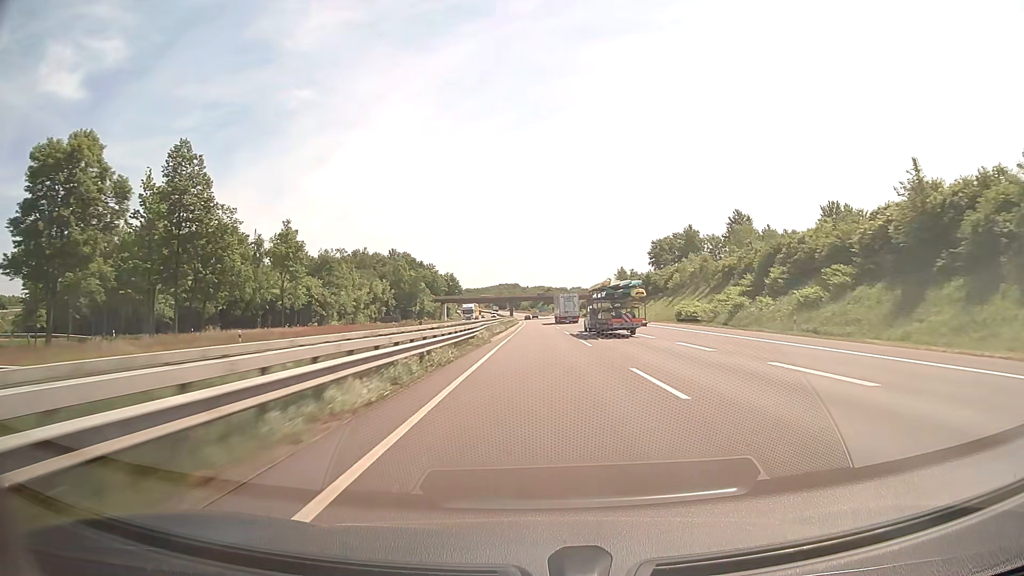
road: motorway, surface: asphalt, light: Day
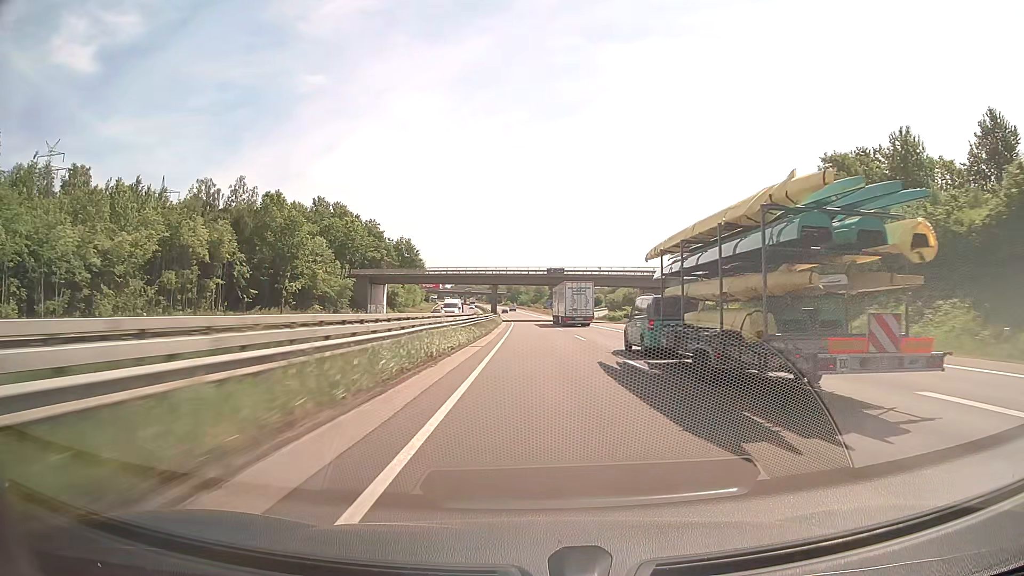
(-0.1, +103.3) m; 0°
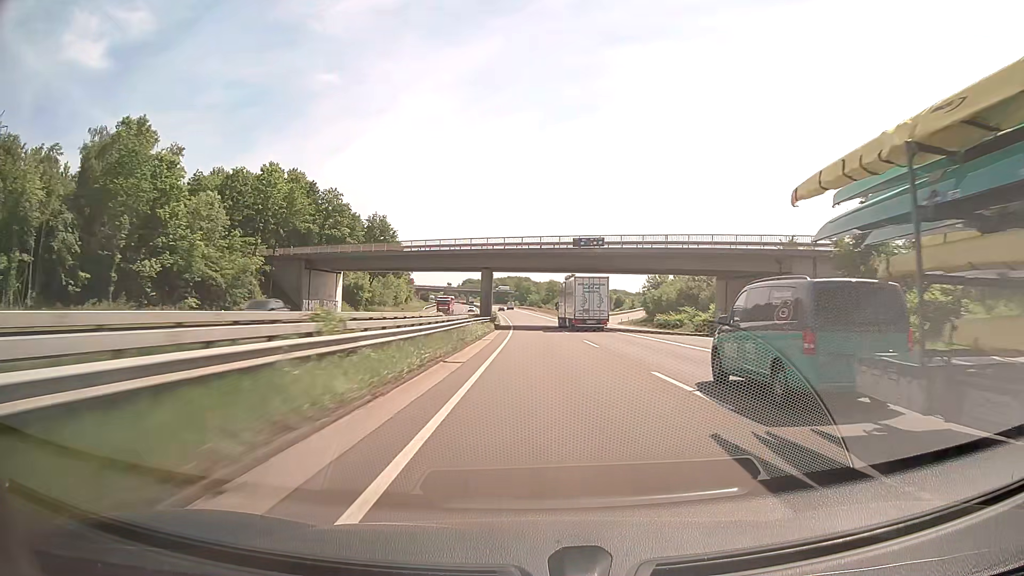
(-0.3, +41.3) m; -1°
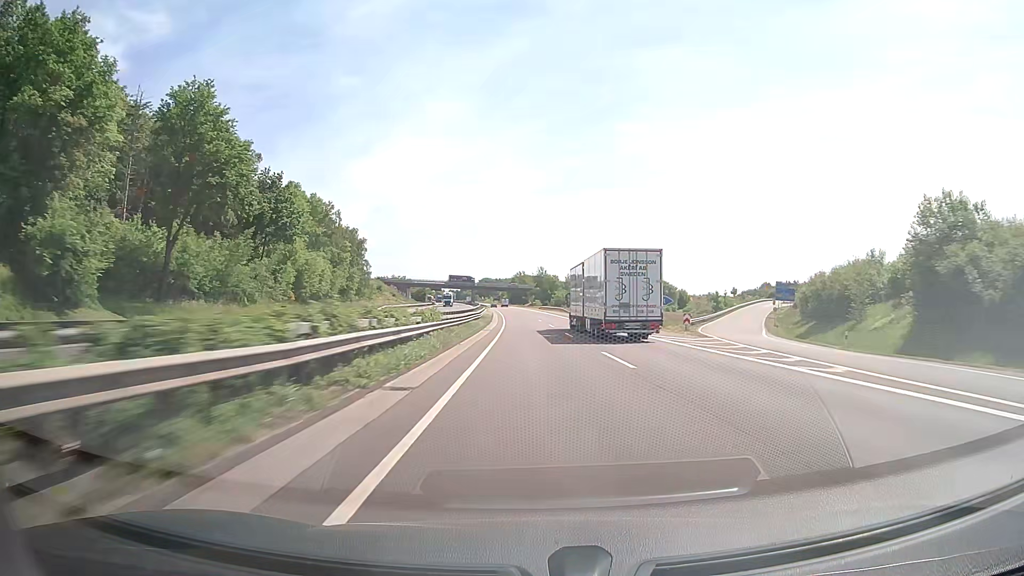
(-1.1, +82.5) m; -2°
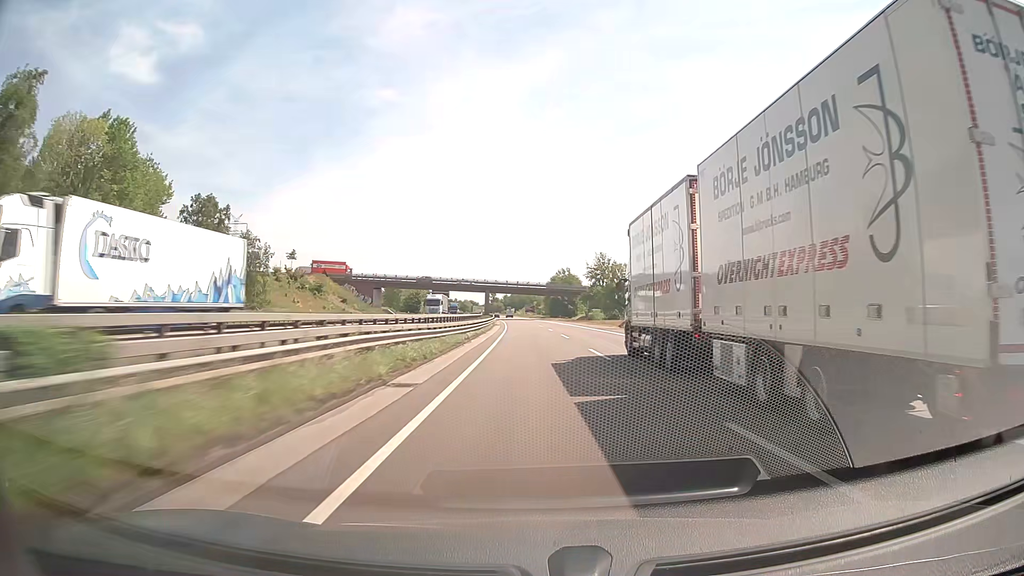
(-3.3, +102.8) m; -4°
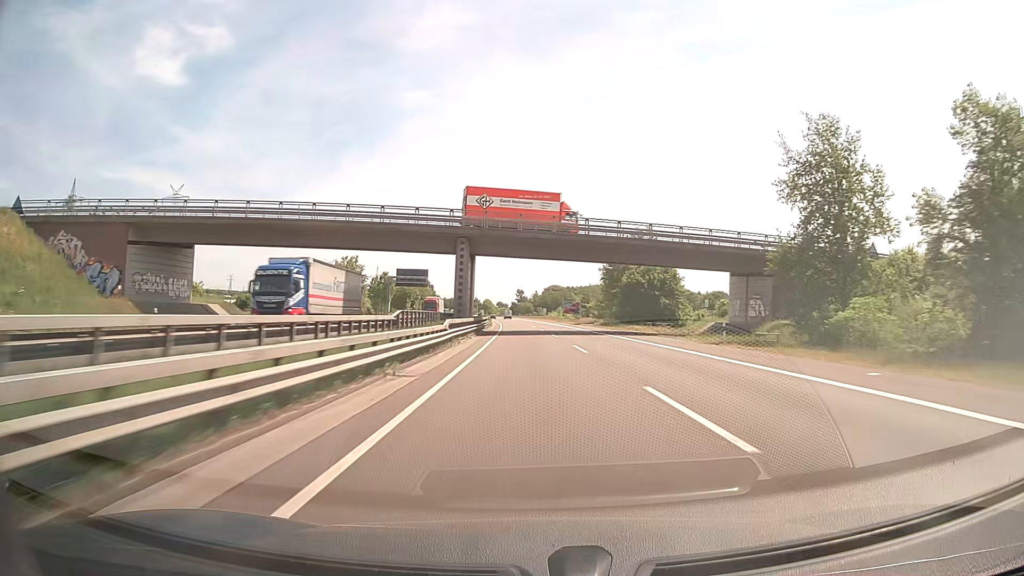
(-2.1, +102.8) m; -2°
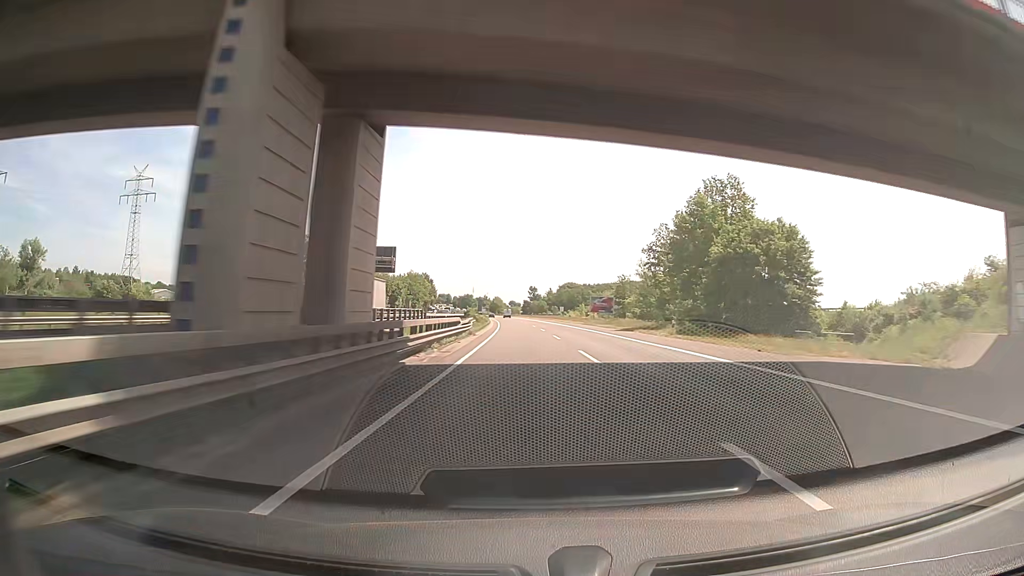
(-0.5, +41.2) m; -1°
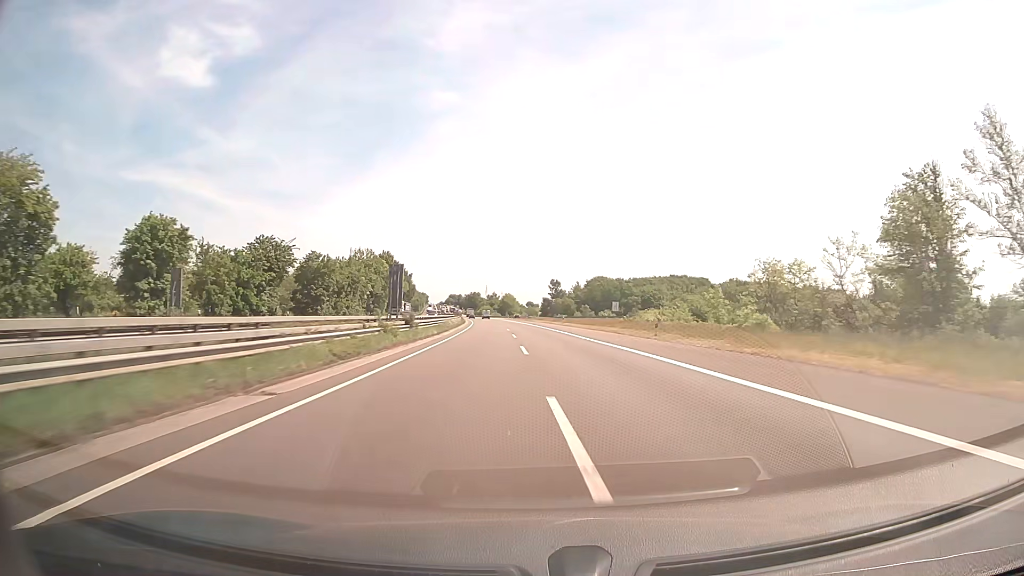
(-2.2, +103.0) m; -2°
(0, +10) (0, +20) (0, +30) (0, +40) (0, +50) (-1, +60) (-1, +70) (-2, +80) (-2, +90) (-3, +100) m
